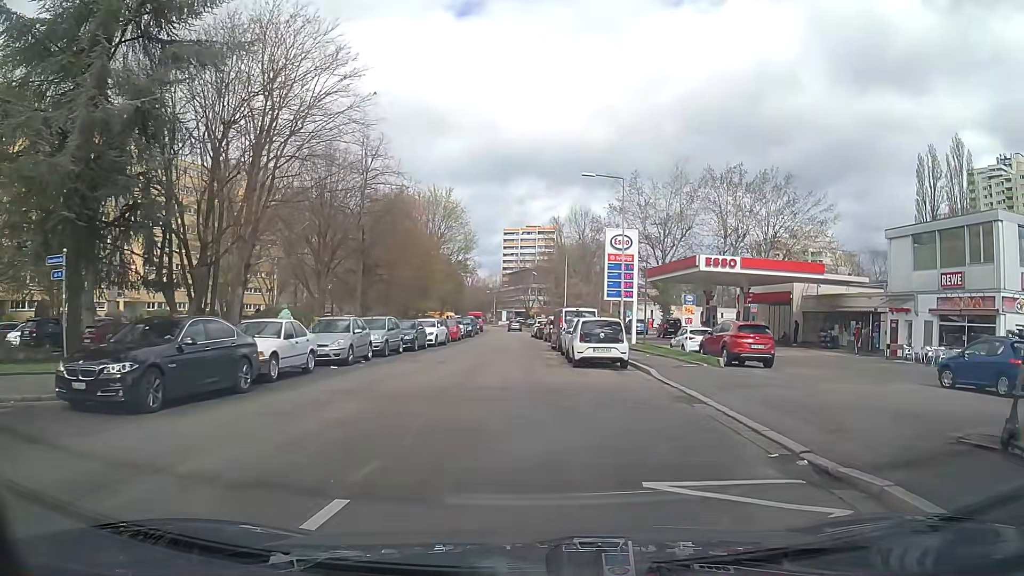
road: residential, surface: asphalt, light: Day
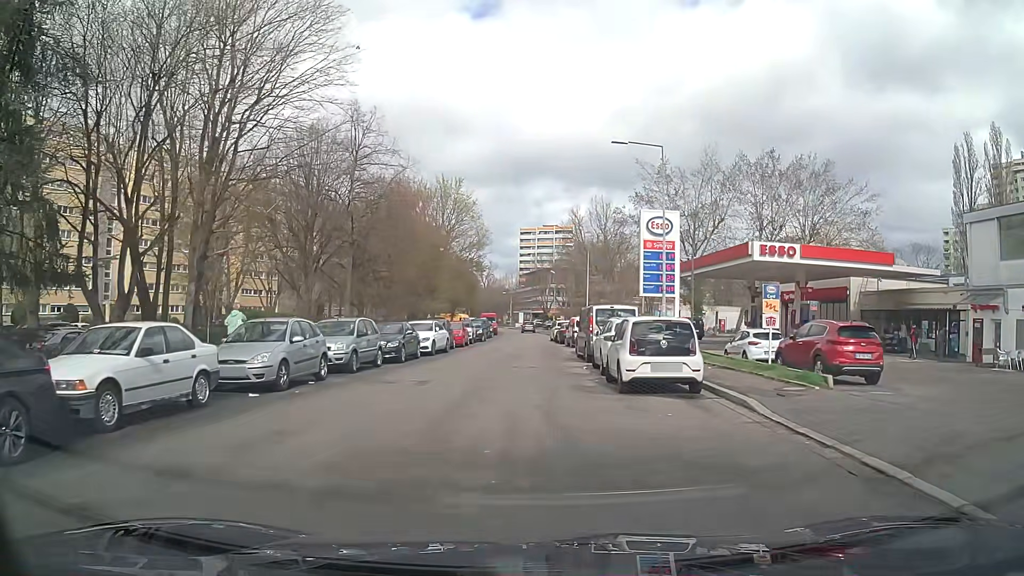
(-0.1, +7.0) m; -2°
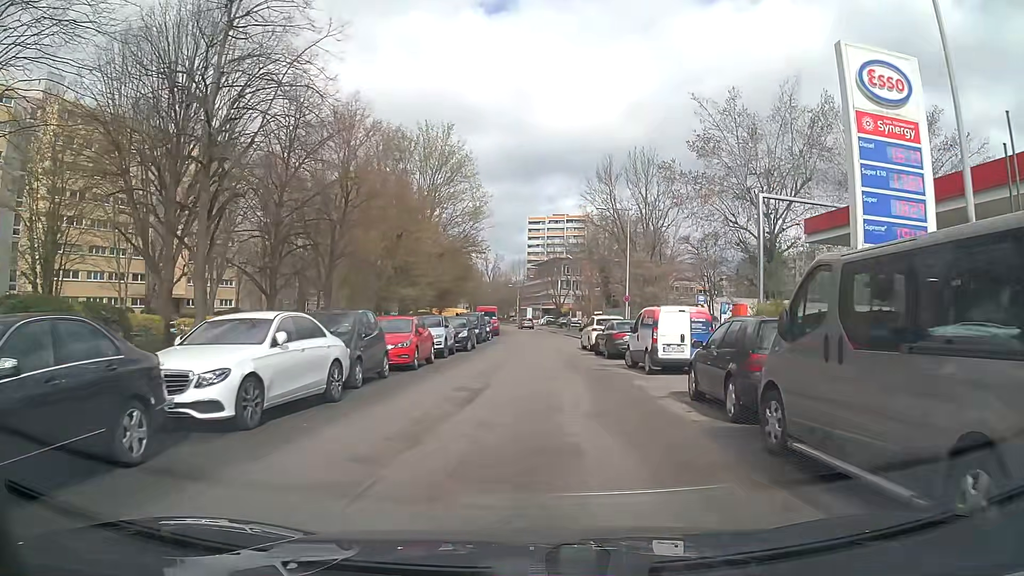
(-0.5, +20.3) m; 0°
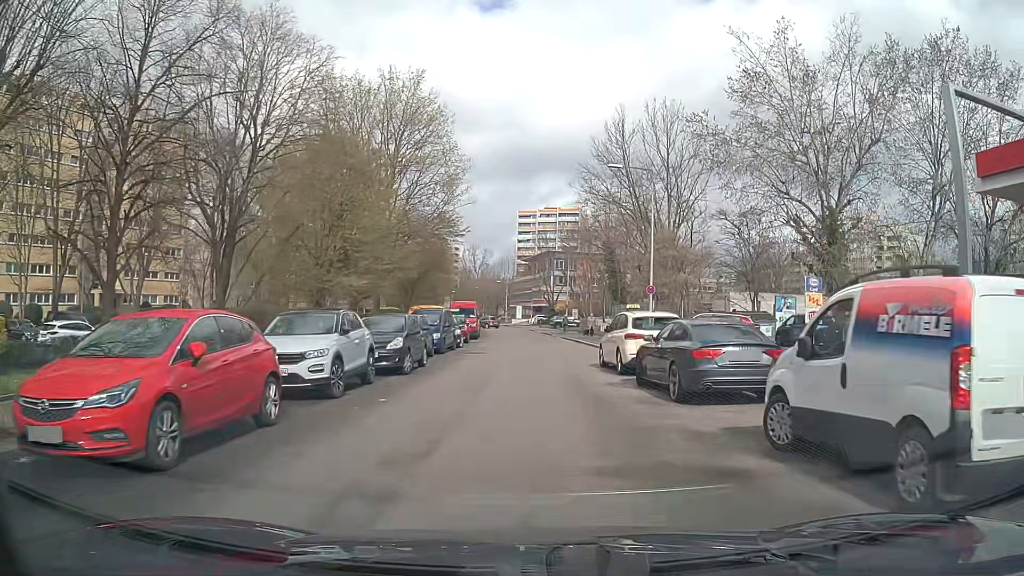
(+0.1, +12.5) m; +1°
